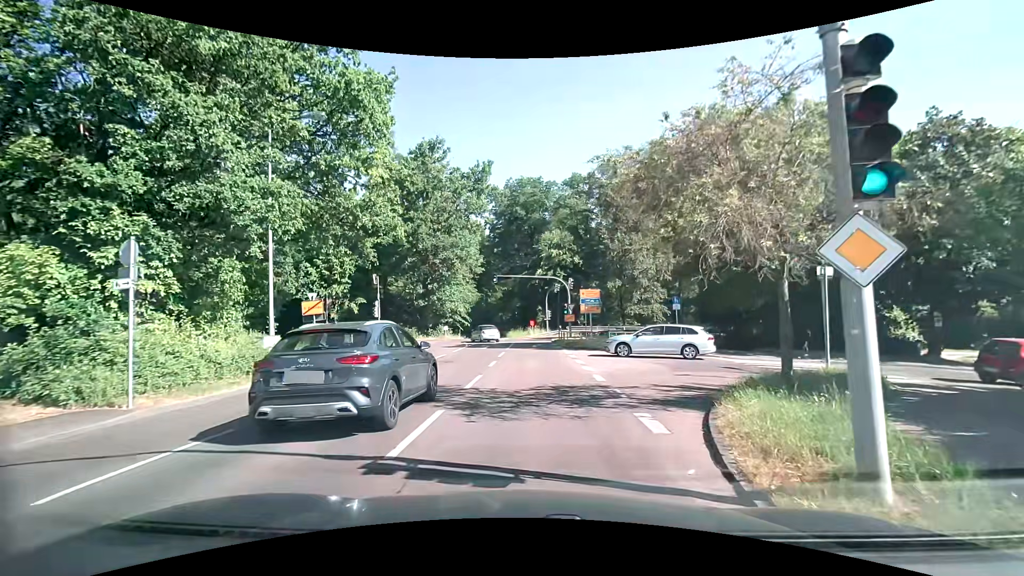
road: tertiary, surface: asphalt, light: Day
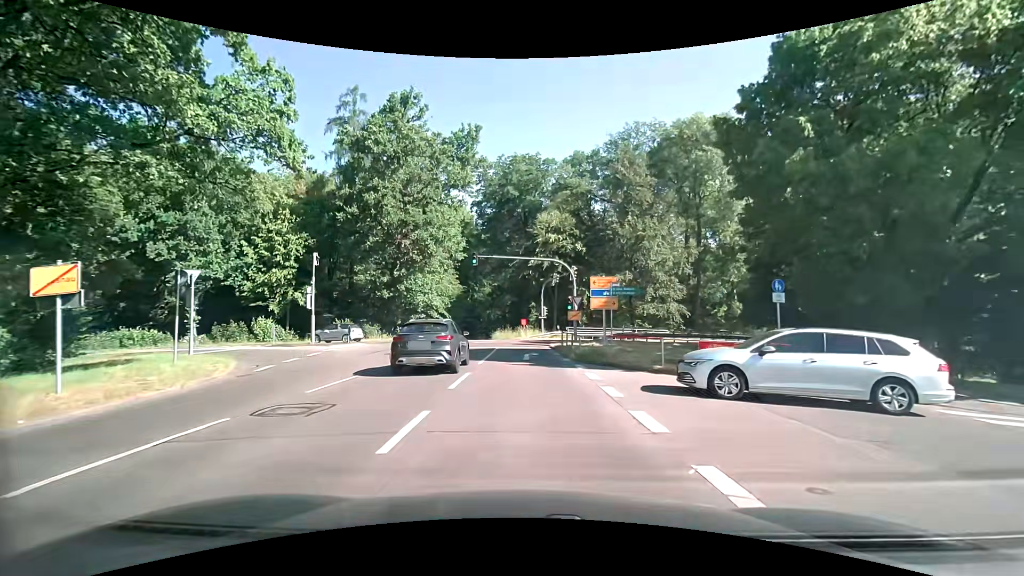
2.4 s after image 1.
(-0.1, +12.3) m; -1°
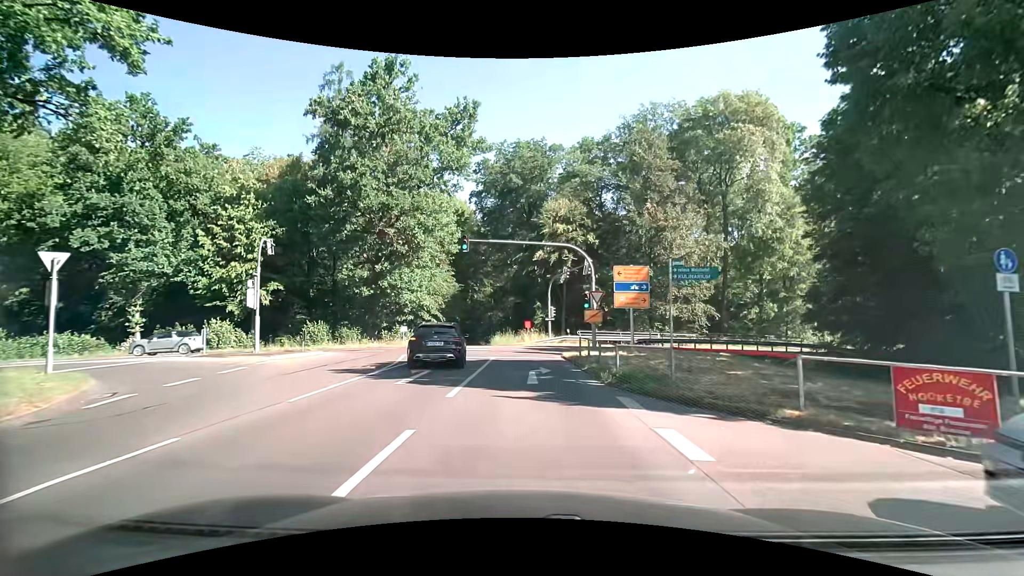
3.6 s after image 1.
(+0.1, +7.3) m; 0°
(0, +10) (0, +20) (+1, +30) (+8, +37) (+17, +41) (+27, +44) (+36, +48) (+45, +52) (+54, +56) (+64, +60) m
